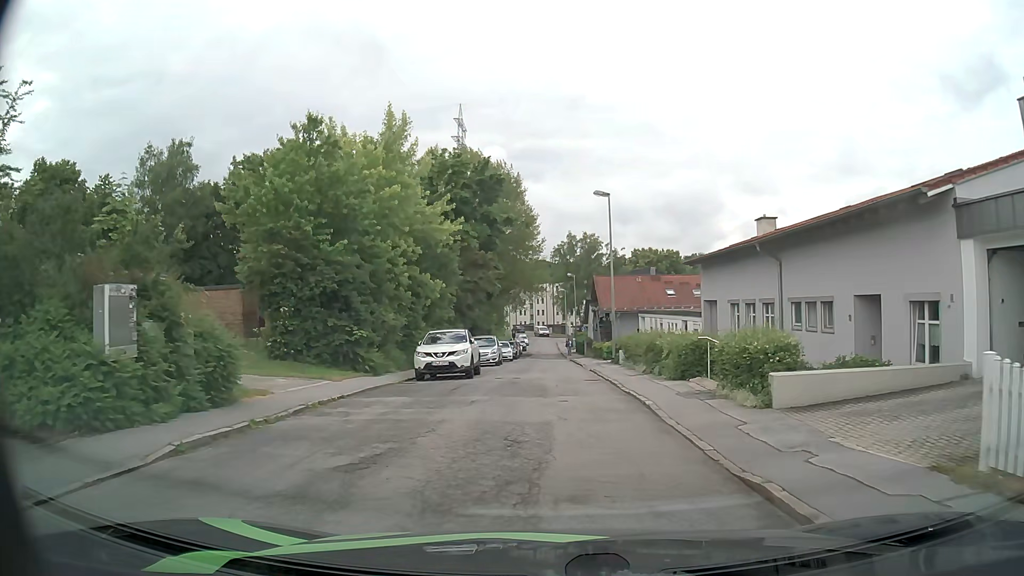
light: Day
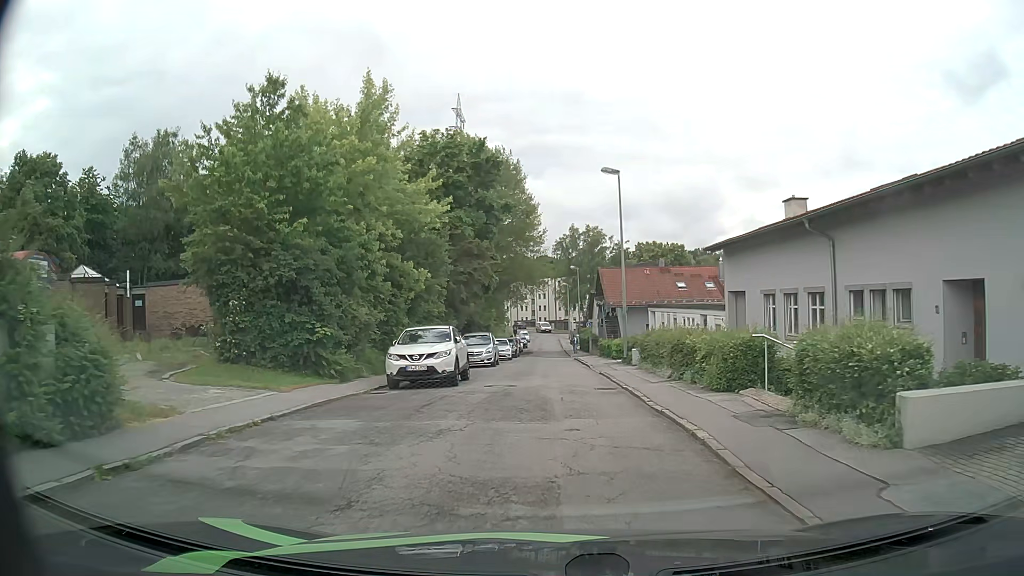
(0.0, +4.0) m; 0°
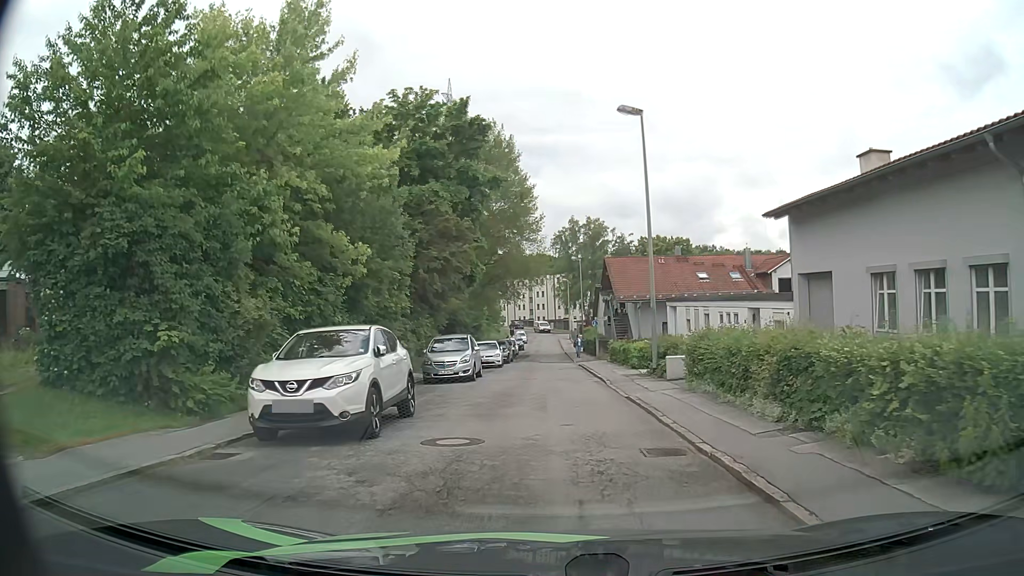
(0.0, +8.1) m; 0°
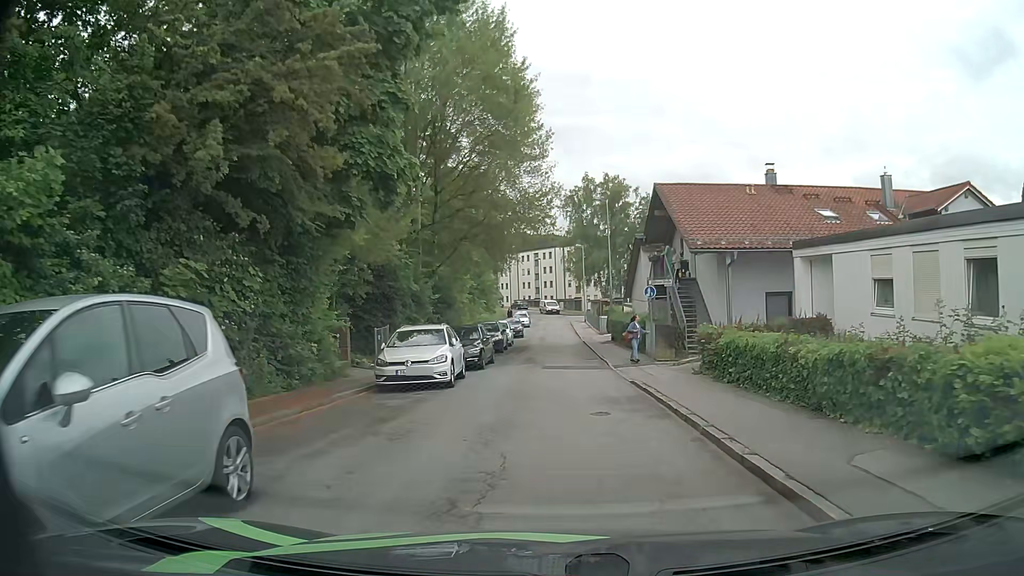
(-0.2, +20.4) m; -1°
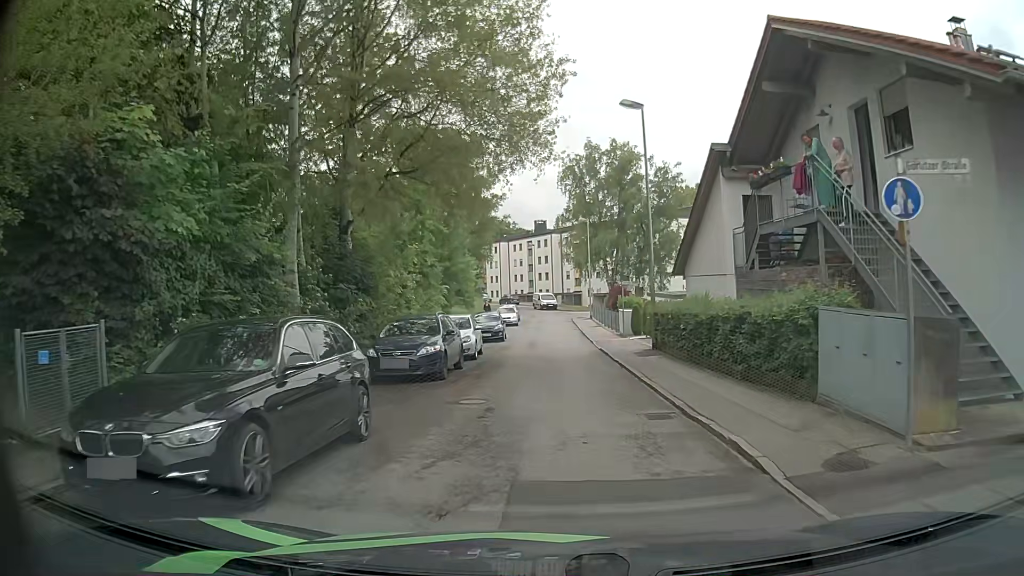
(+0.1, +16.6) m; 0°
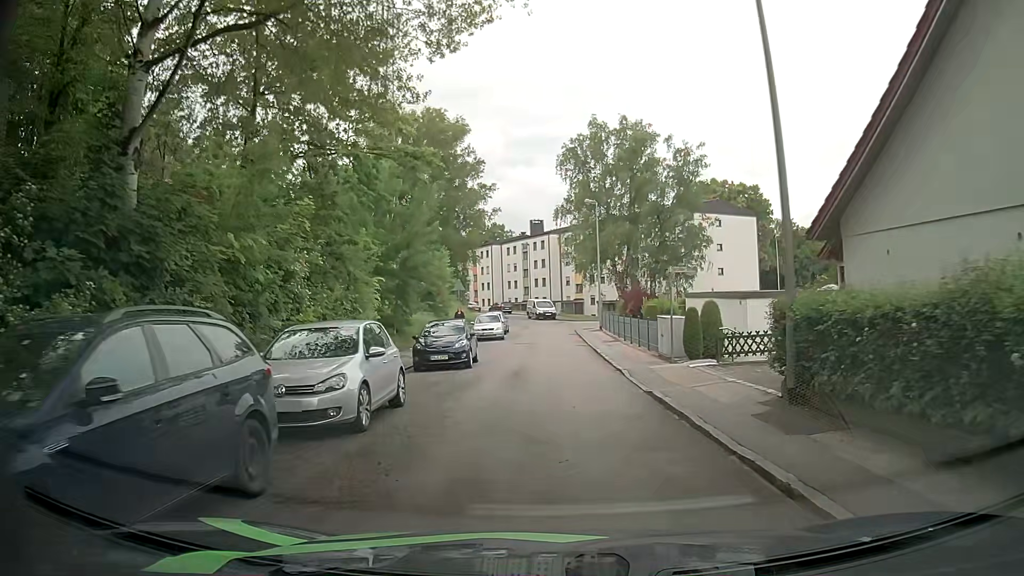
(0.0, +12.8) m; 0°
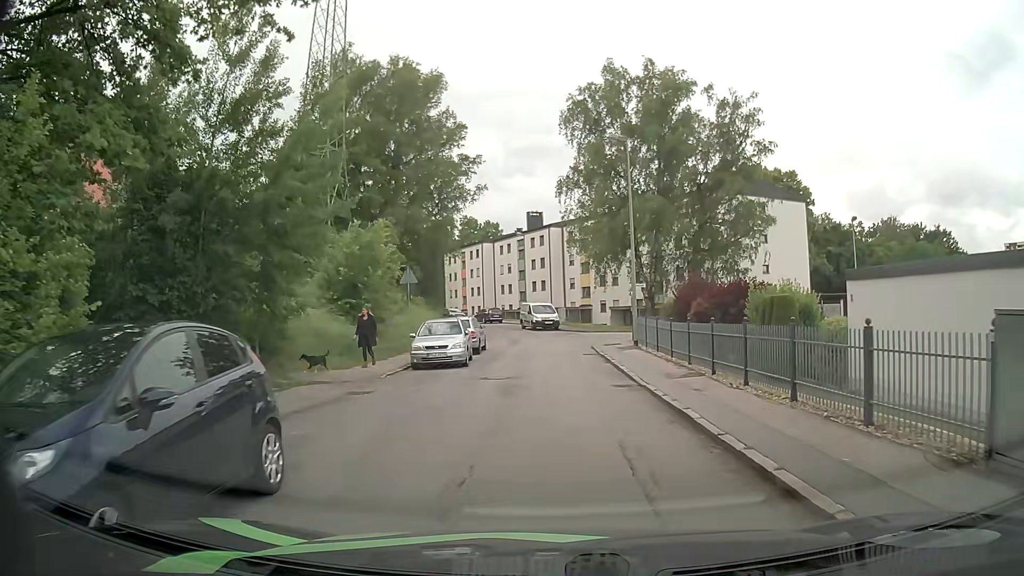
(0.0, +16.7) m; 0°
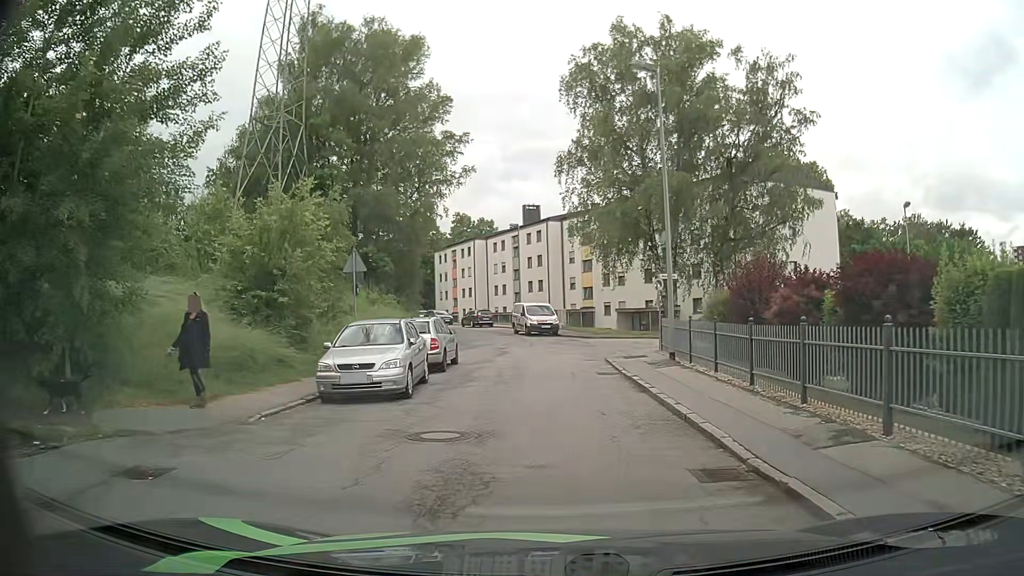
(+0.1, +8.0) m; +1°
(0, +10) (0, +20) (-1, +30) (-4, +40) (-6, +49) (-10, +59) (-14, +67) (-20, +76) (-27, +83) (-34, +90) m
